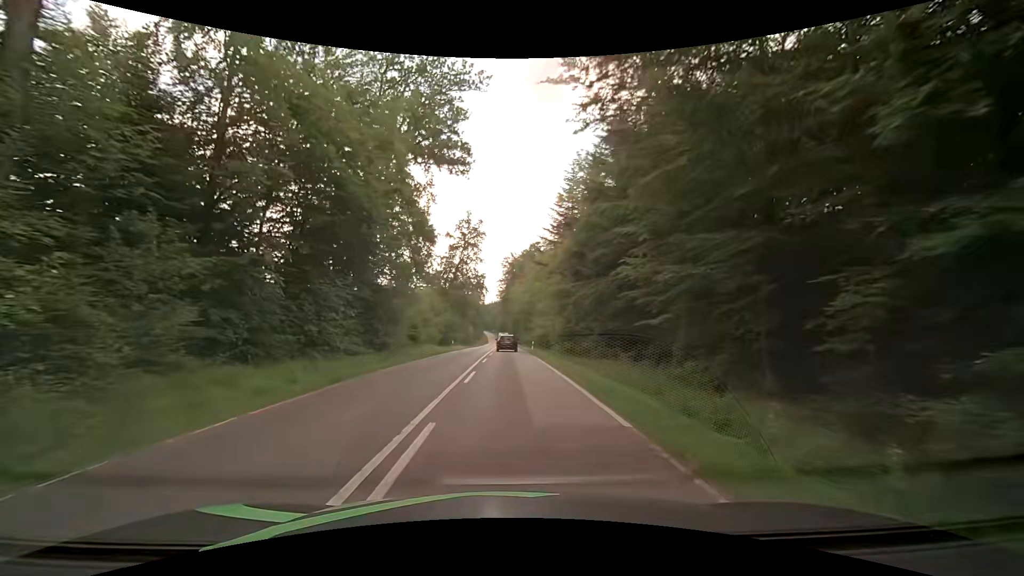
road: secondary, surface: asphalt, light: Day
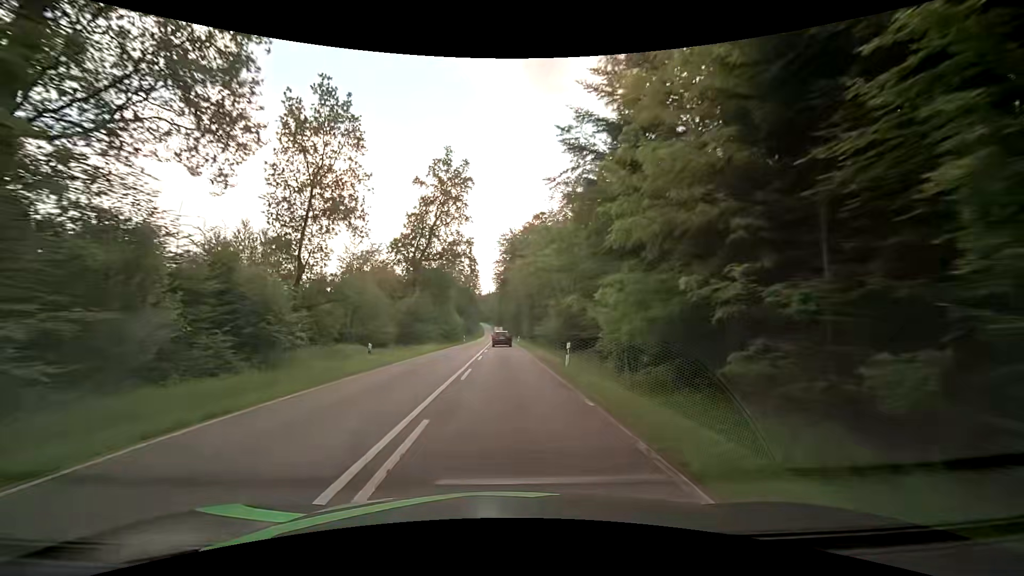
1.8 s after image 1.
(+0.1, +30.0) m; 0°
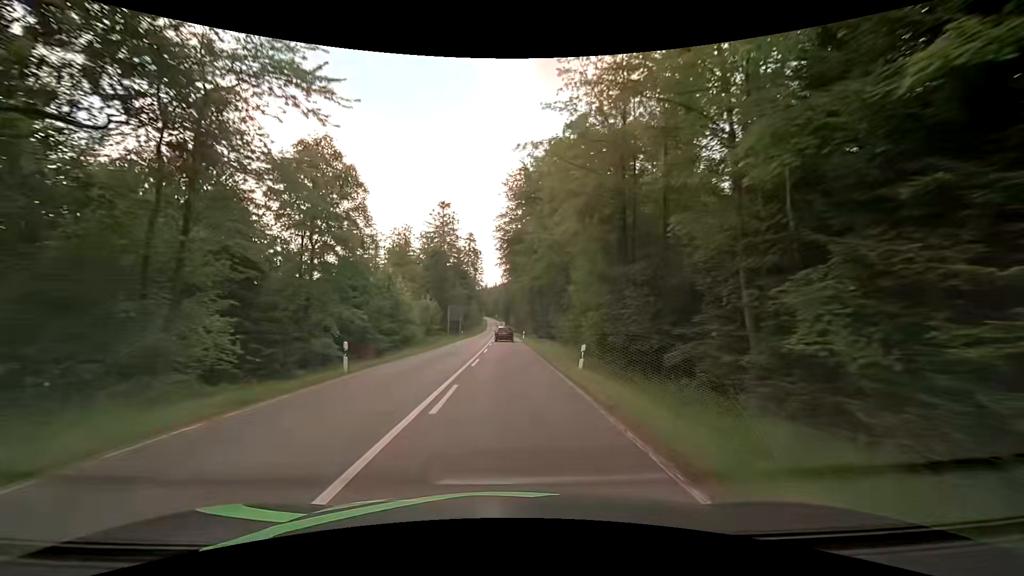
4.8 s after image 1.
(-0.3, +56.0) m; -1°
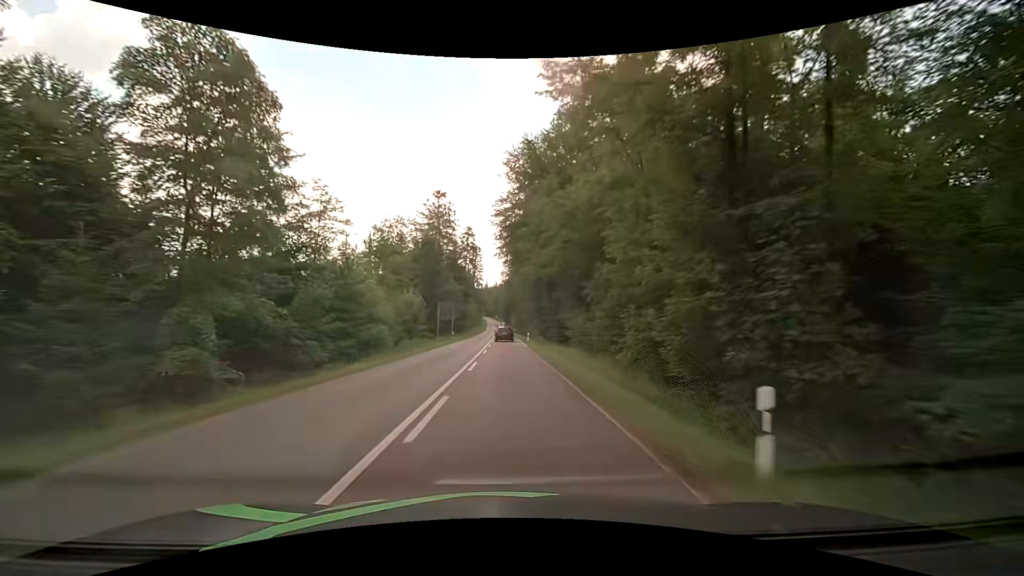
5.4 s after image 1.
(0.0, +11.8) m; 0°
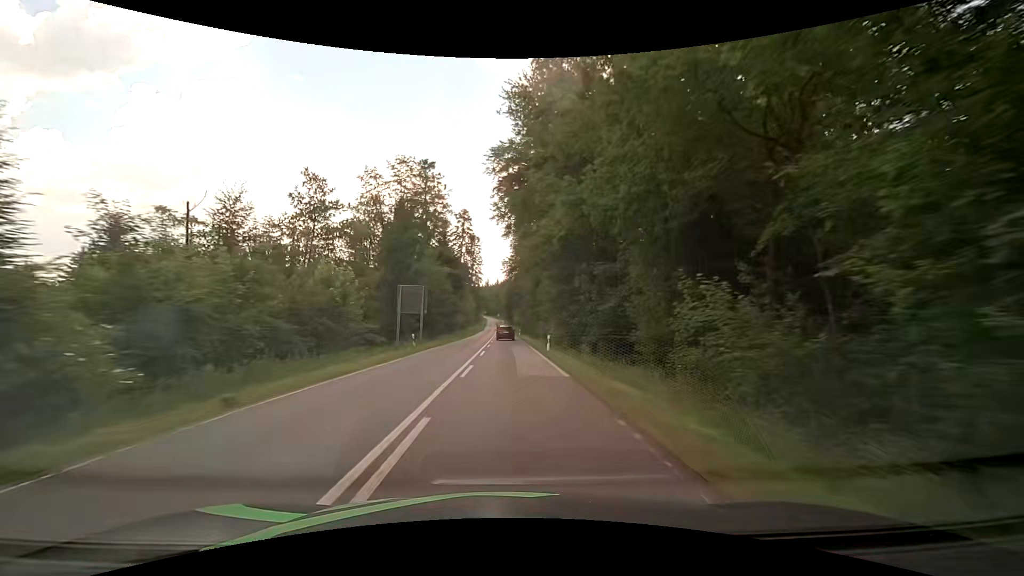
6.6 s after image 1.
(-0.1, +23.9) m; 0°
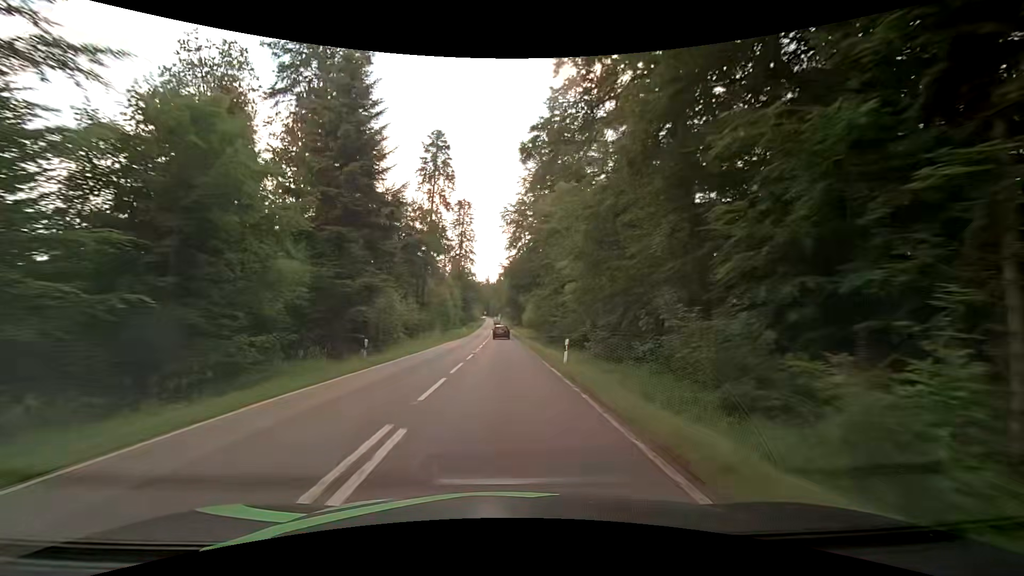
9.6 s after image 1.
(-0.1, +60.5) m; -1°
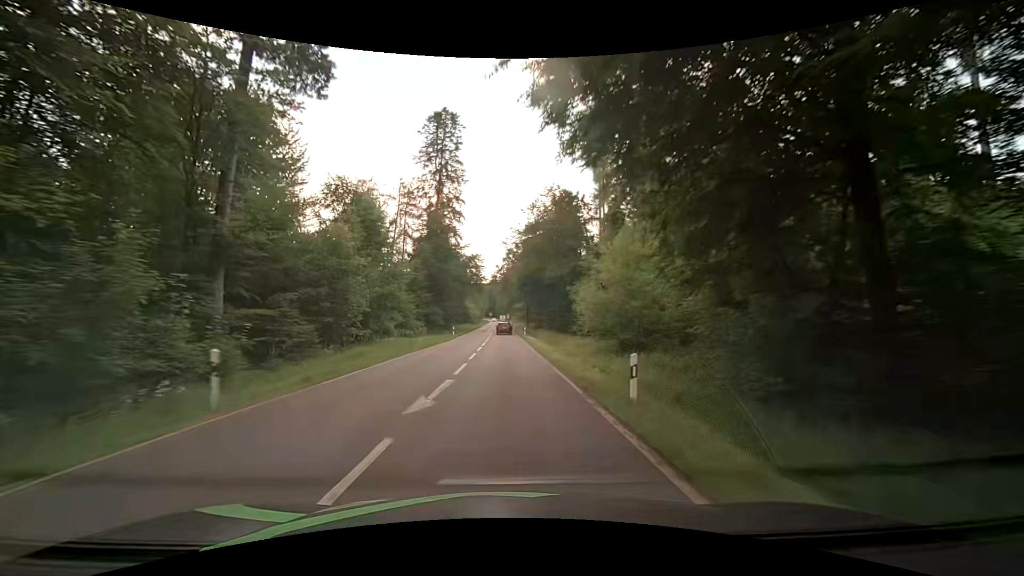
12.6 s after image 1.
(-0.5, +61.2) m; -1°
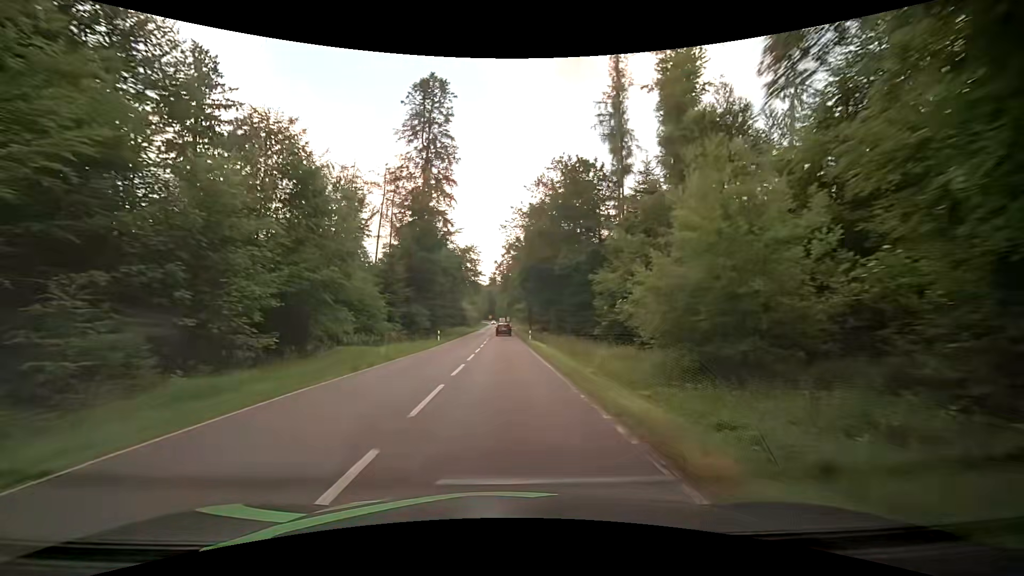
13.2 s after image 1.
(+0.1, +12.3) m; 0°
(0, +10) (0, +20) (0, +30) (0, +40) (0, +50) (0, +60) (0, +70) (-1, +80) (-1, +90) (-1, +100) m
